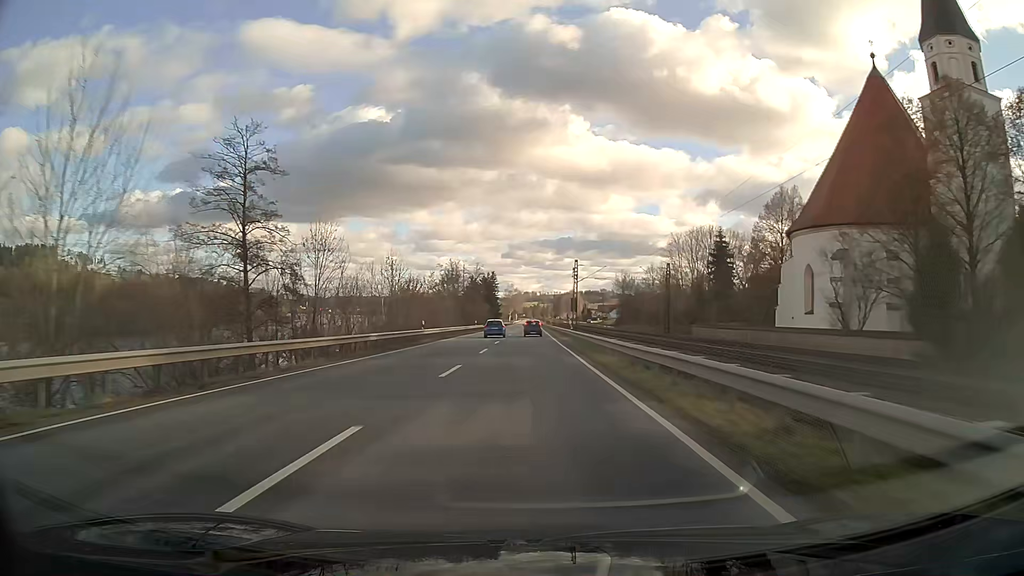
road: primary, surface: asphalt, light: Day
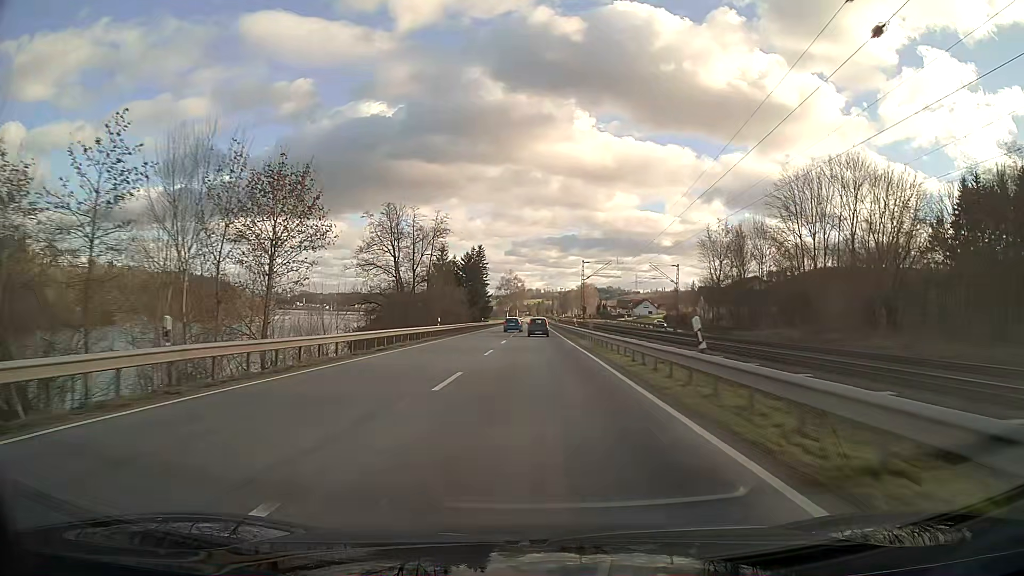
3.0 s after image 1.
(-0.3, +76.2) m; 0°
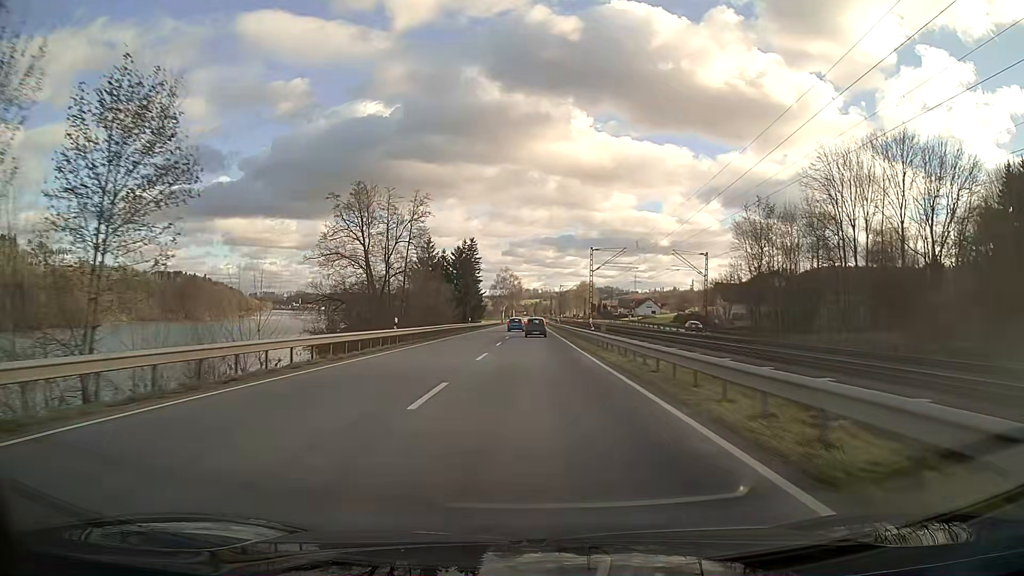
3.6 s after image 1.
(0.0, +14.7) m; 0°
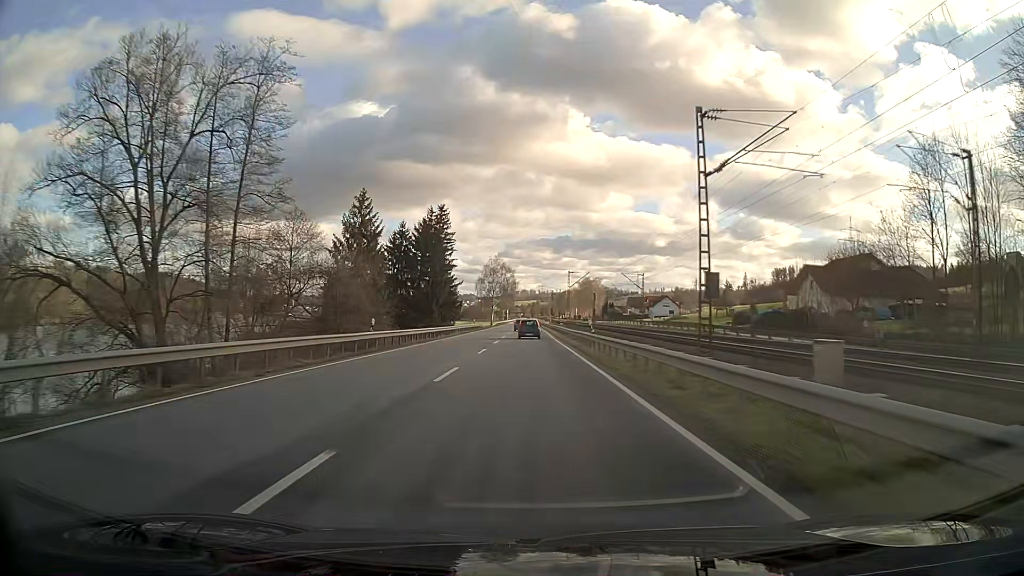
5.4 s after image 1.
(+0.1, +43.7) m; 0°
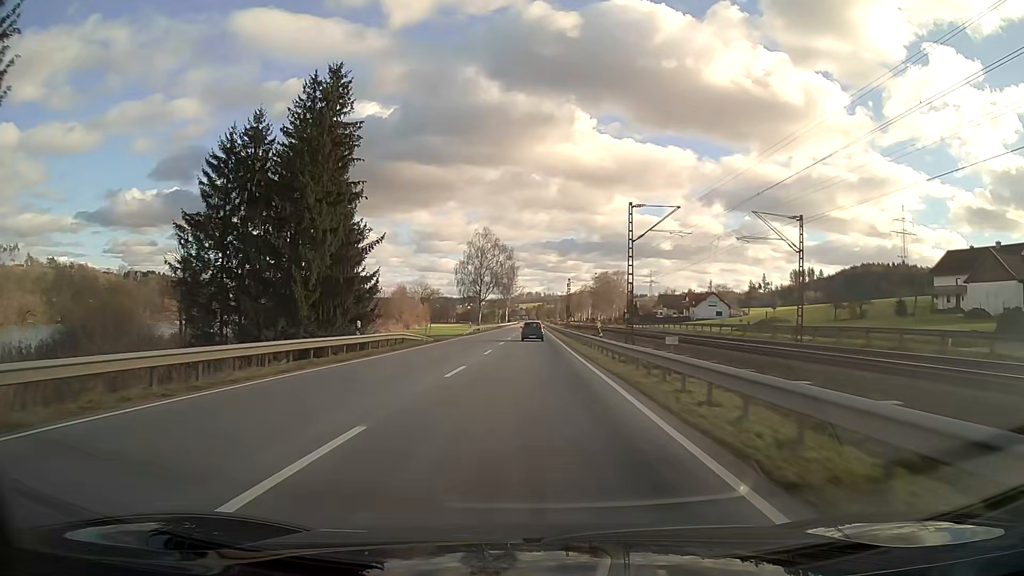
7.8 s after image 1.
(-0.2, +58.8) m; 0°
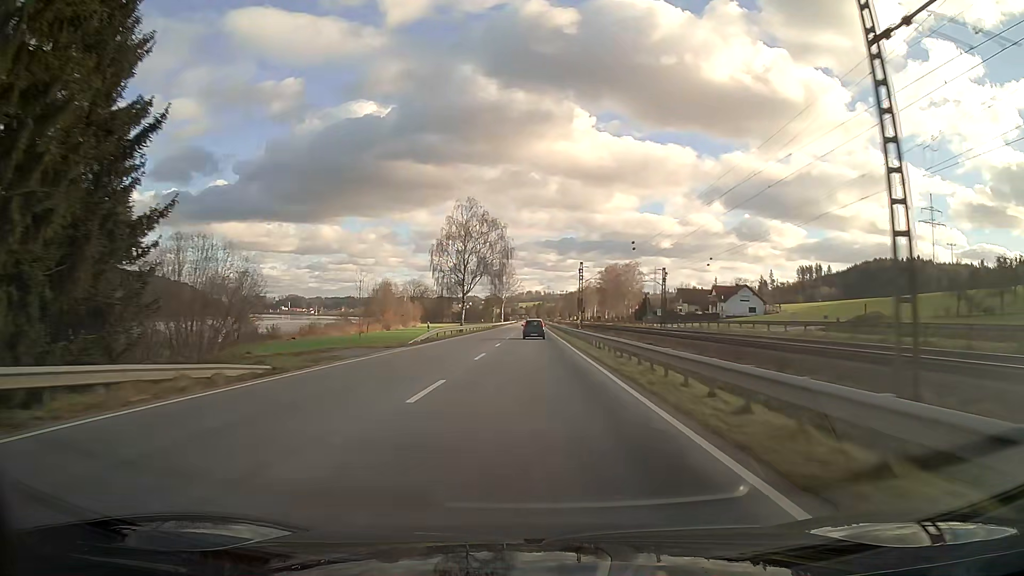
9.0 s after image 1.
(0.0, +29.9) m; 0°
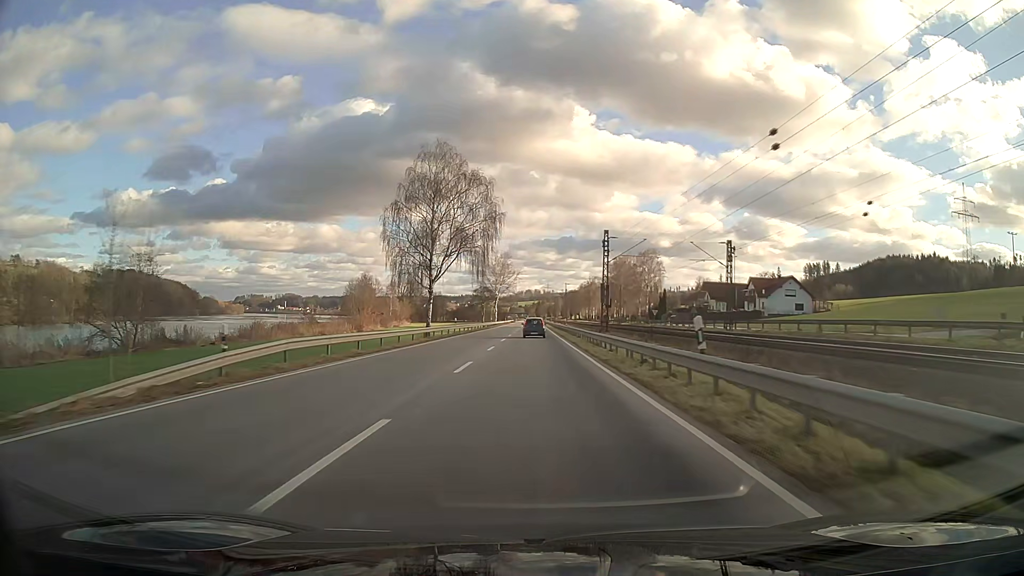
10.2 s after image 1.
(0.0, +30.3) m; 0°
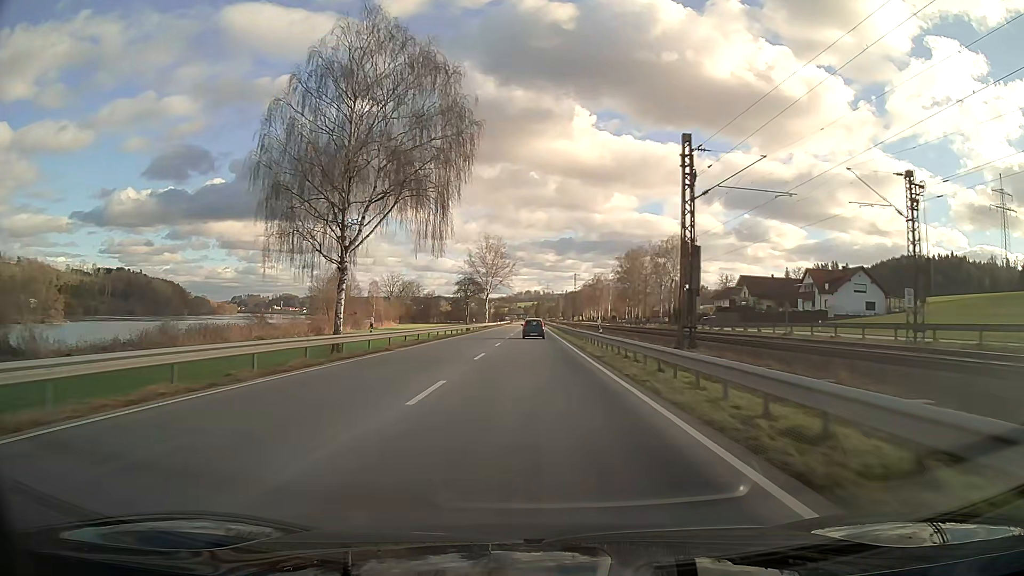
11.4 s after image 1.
(0.0, +30.6) m; 0°
